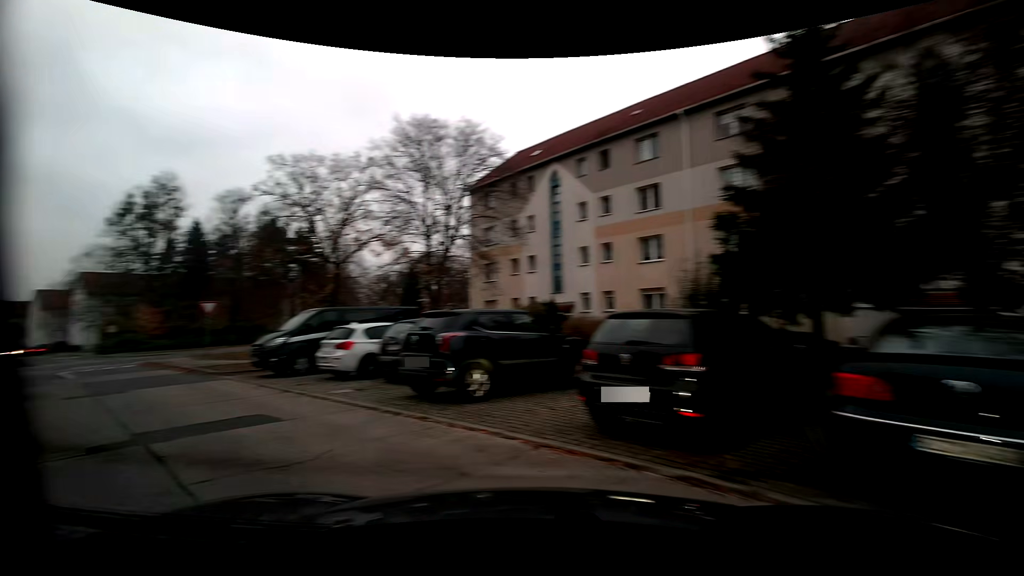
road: residential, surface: asphalt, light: Day
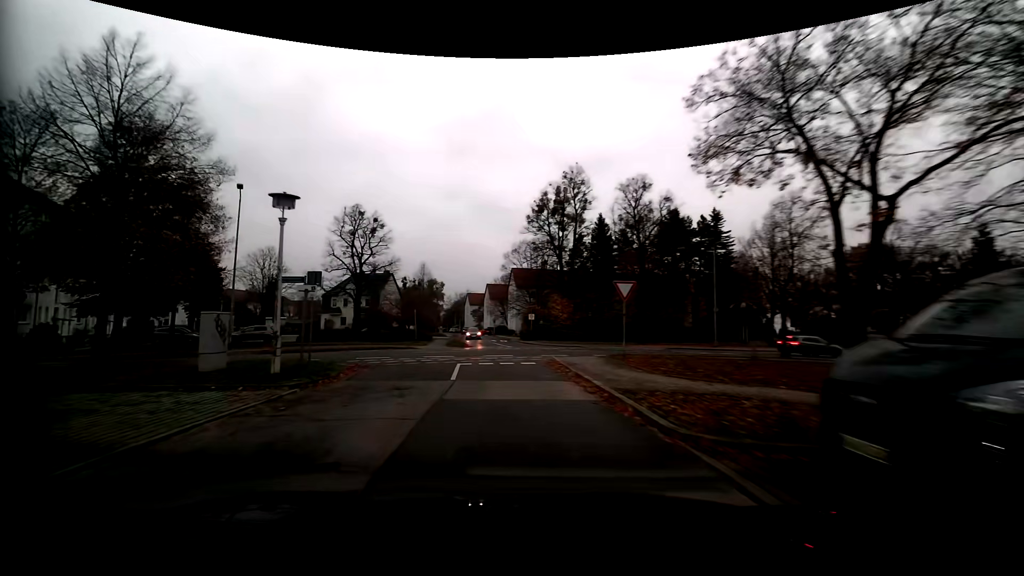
(-6.1, +11.0) m; -41°
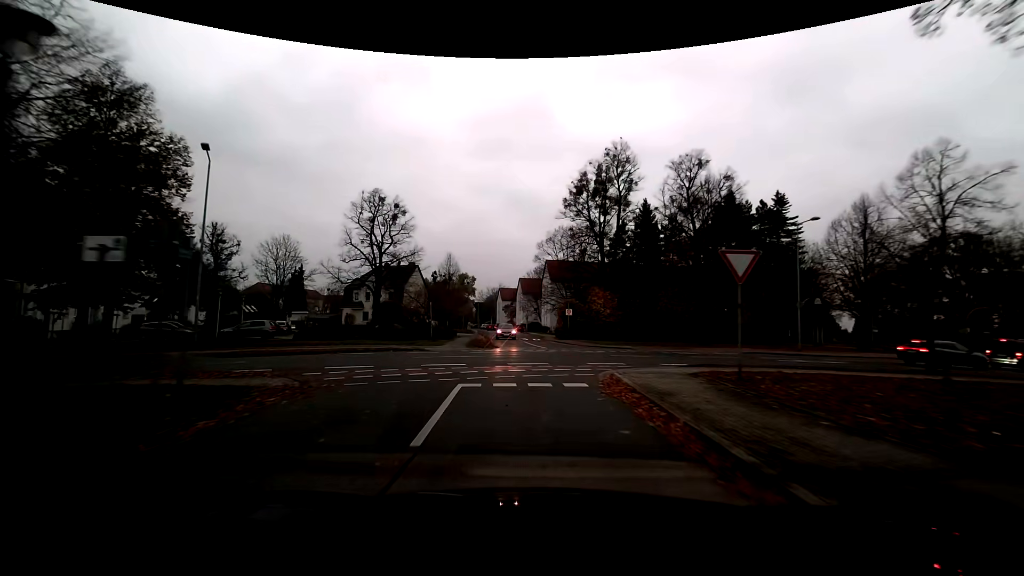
(-0.2, +6.9) m; -3°
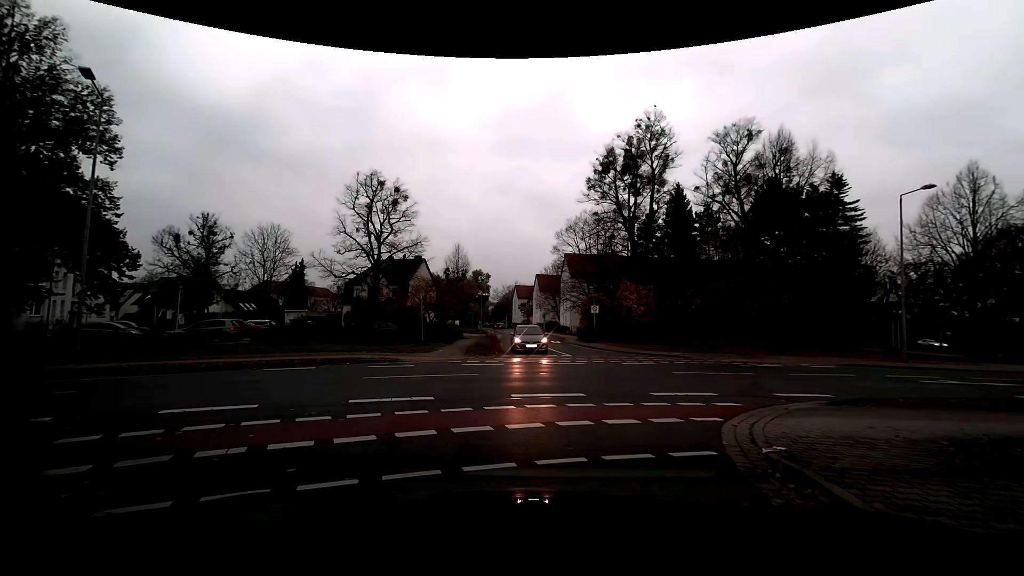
(-0.1, +6.9) m; -2°
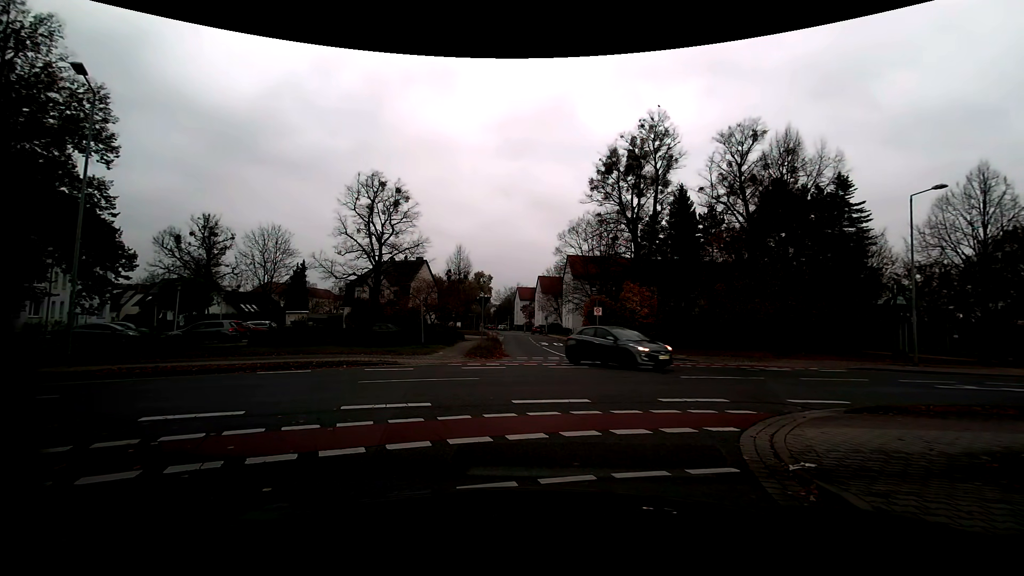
(0.0, +0.5) m; 0°
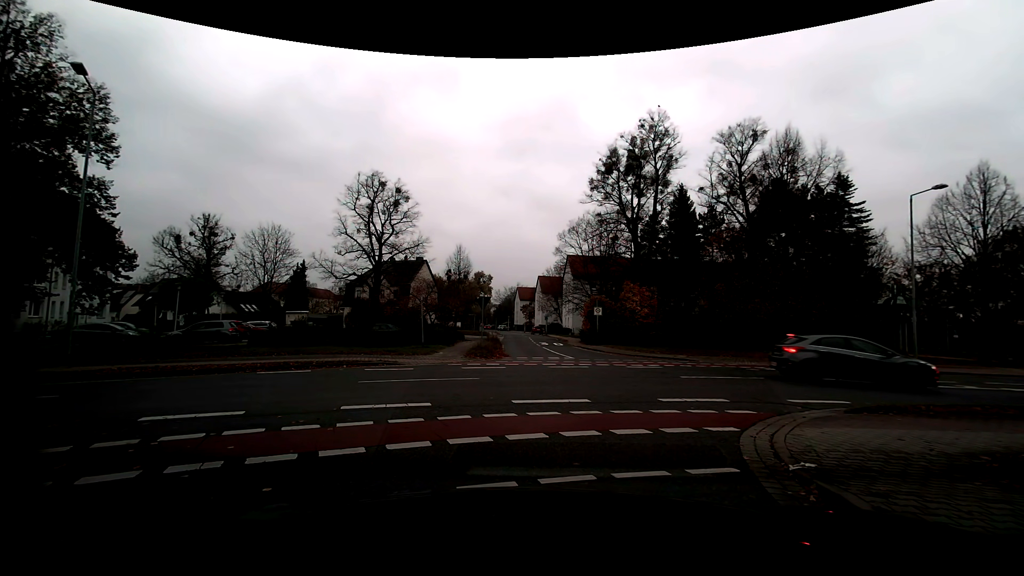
(0.0, 0.0) m; 0°
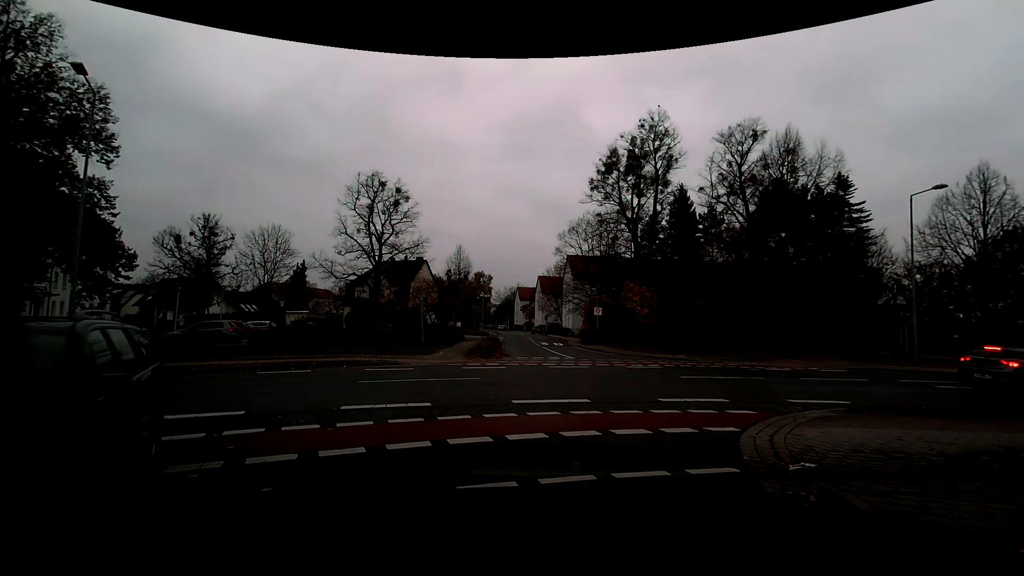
(0.0, 0.0) m; 0°
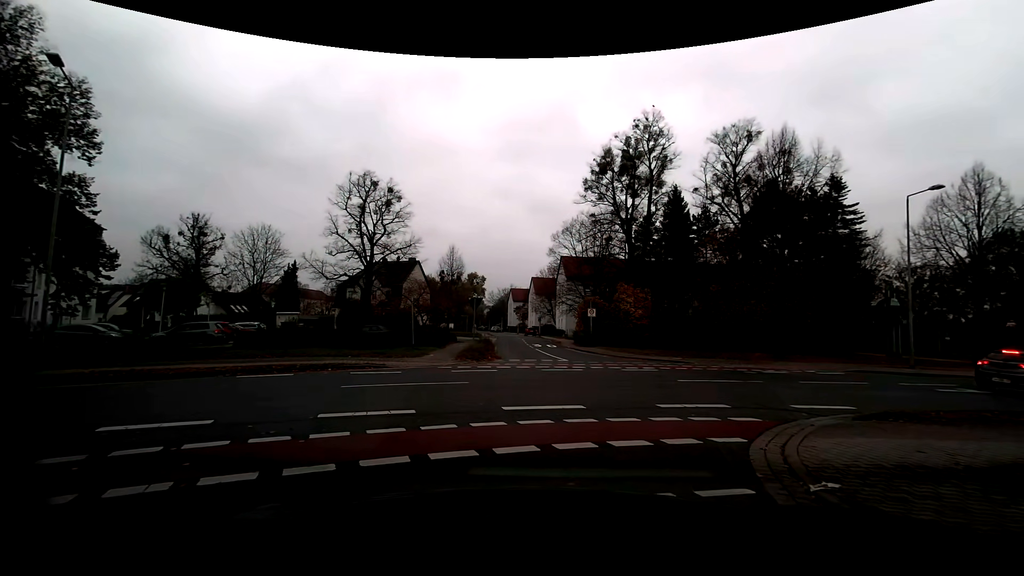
(0.0, +0.6) m; 0°
